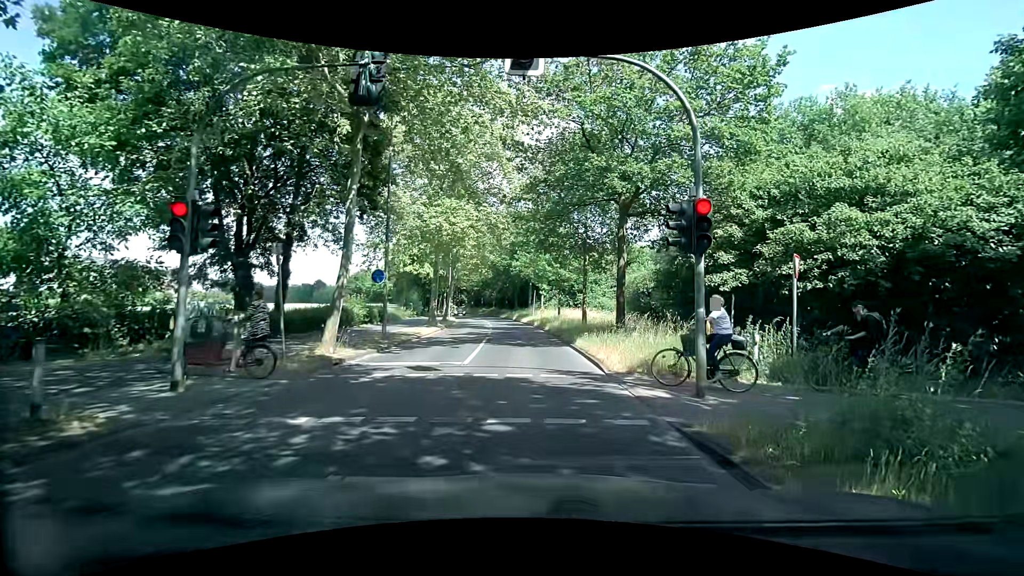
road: secondary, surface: asphalt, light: Day
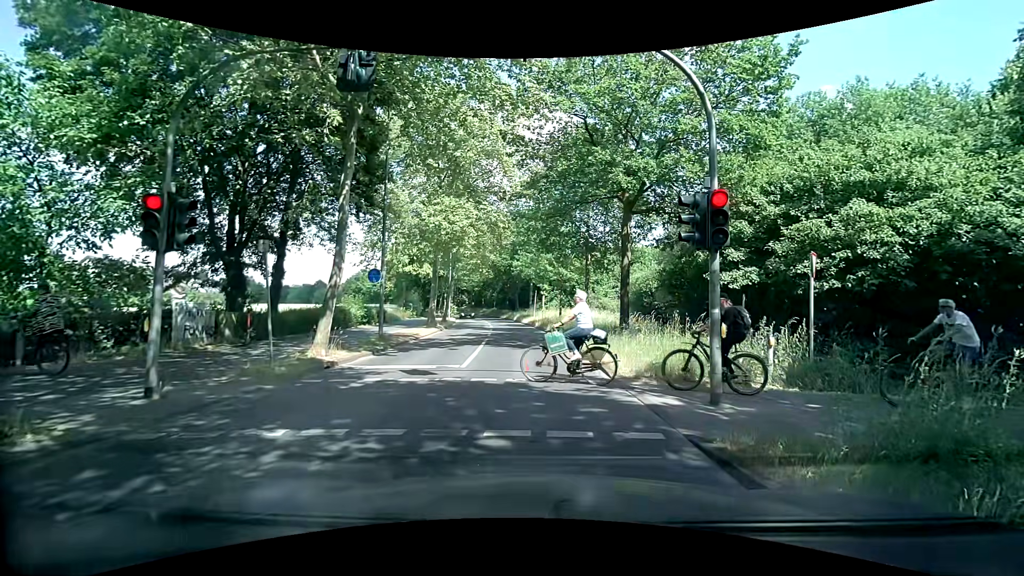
(0.0, +0.6) m; 0°
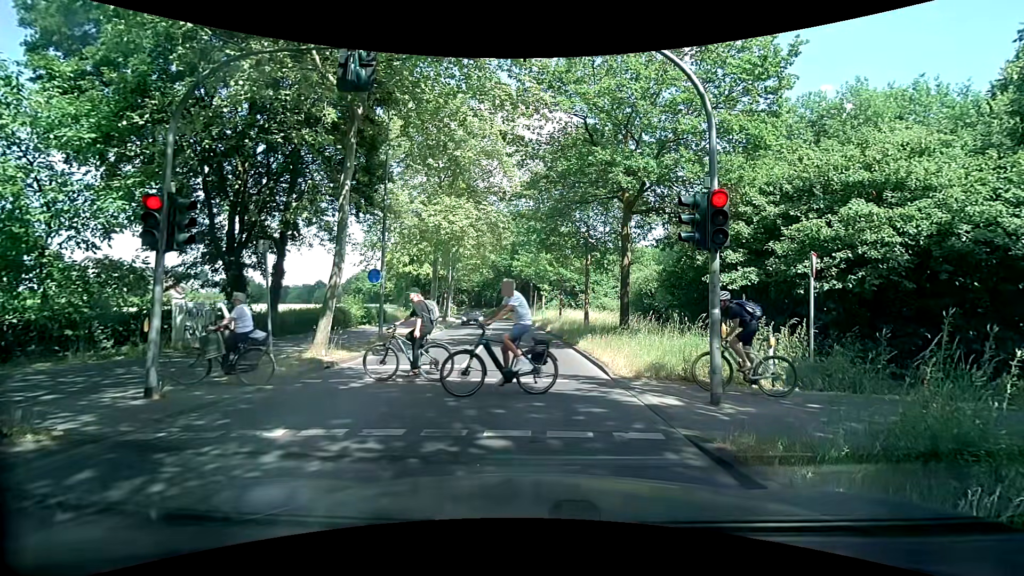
(0.0, +0.1) m; 0°
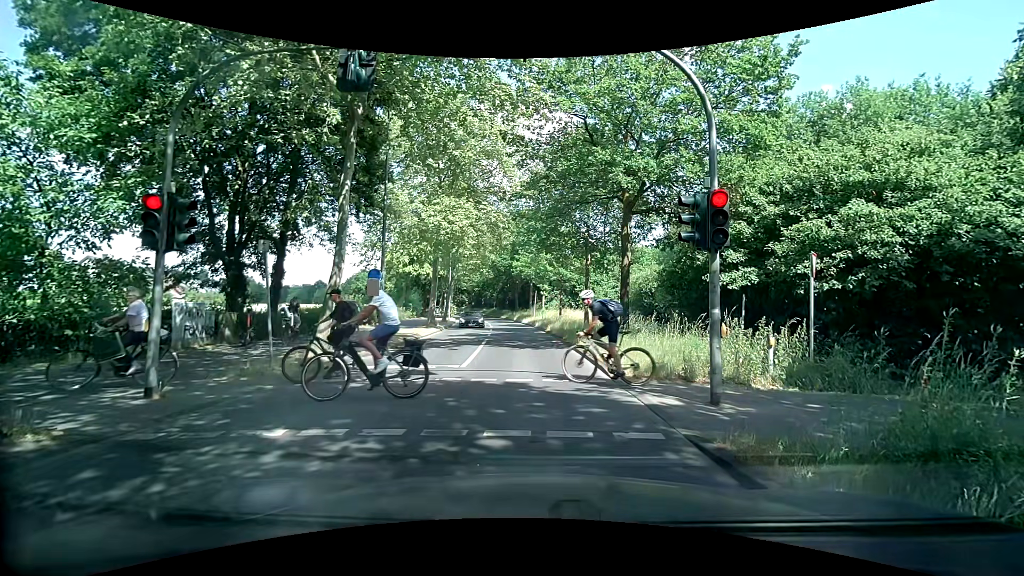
(0.0, 0.0) m; 0°
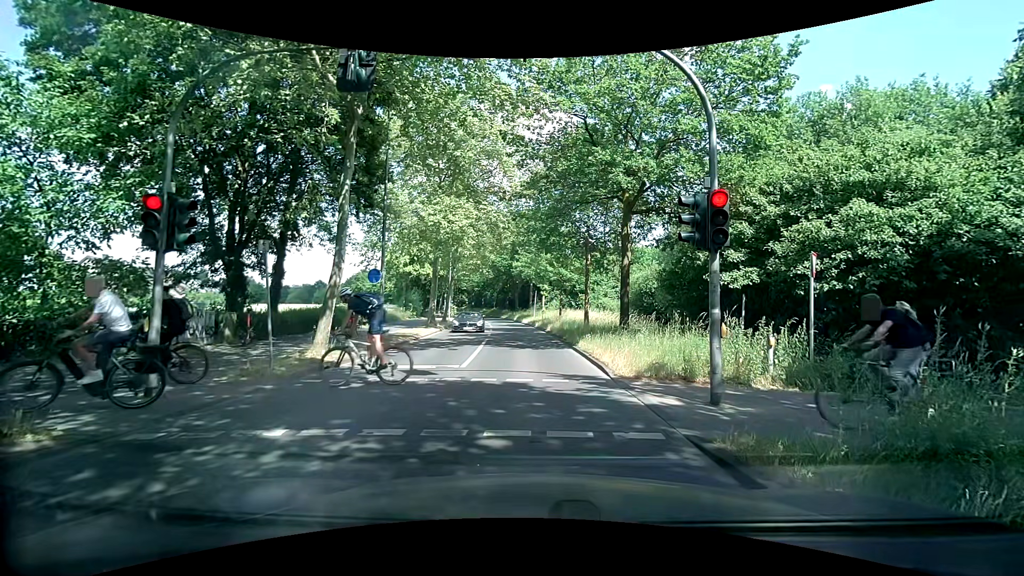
(0.0, 0.0) m; 0°
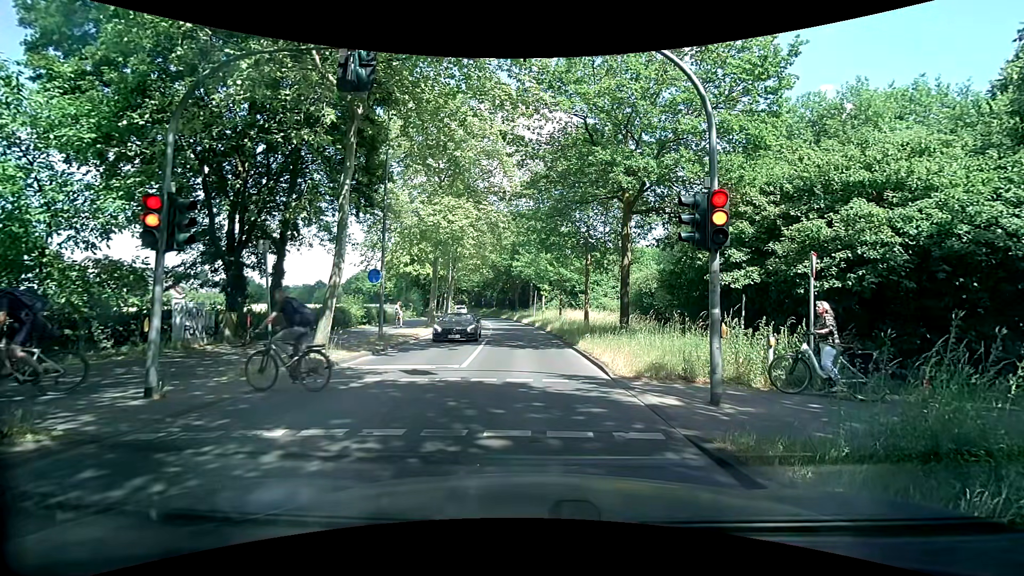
(0.0, 0.0) m; 0°
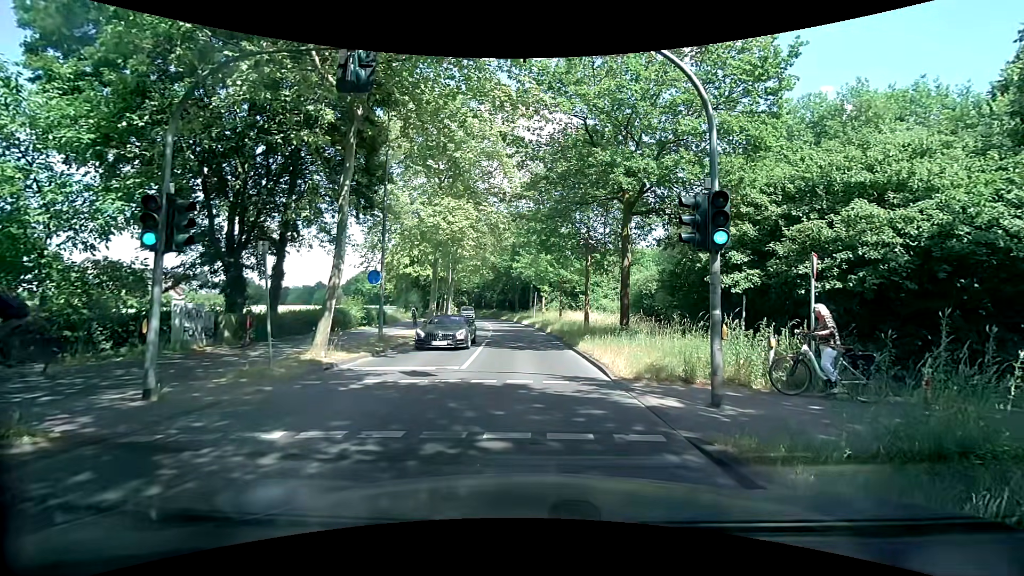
(0.0, 0.0) m; 0°
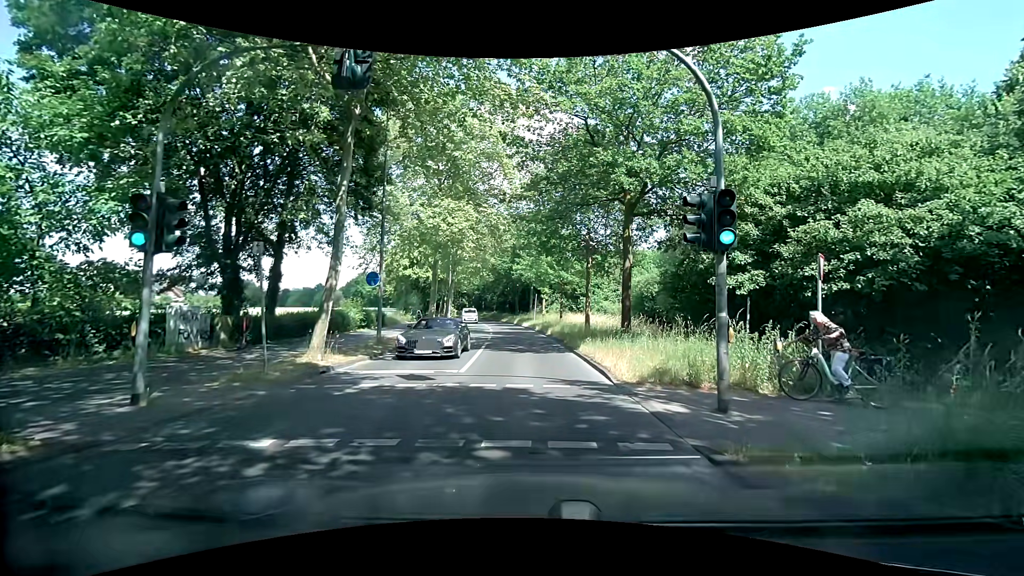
(0.0, +0.3) m; 0°
